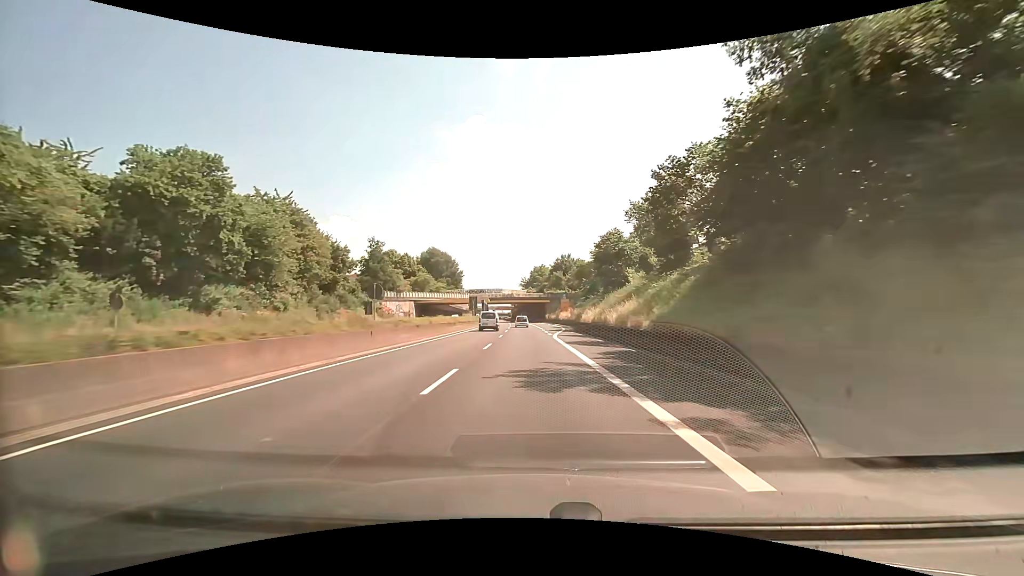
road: trunk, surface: asphalt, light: Day
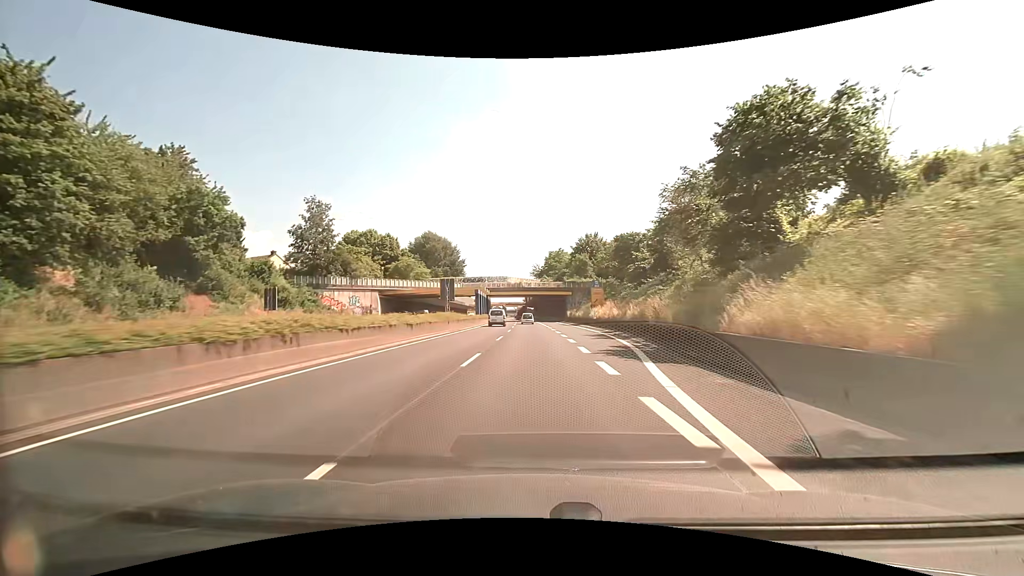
(-0.1, +32.3) m; -1°
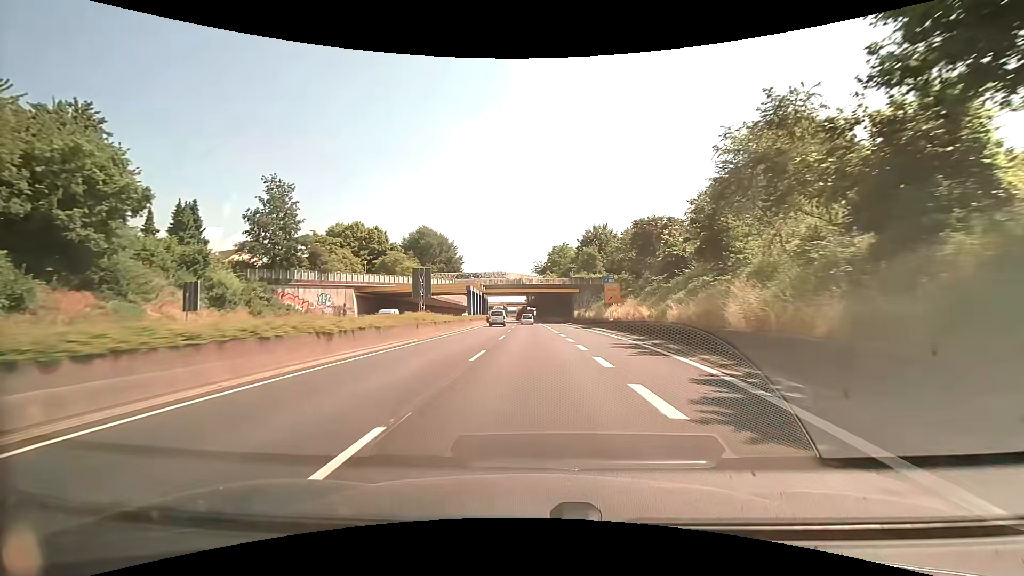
(0.0, +10.8) m; 0°
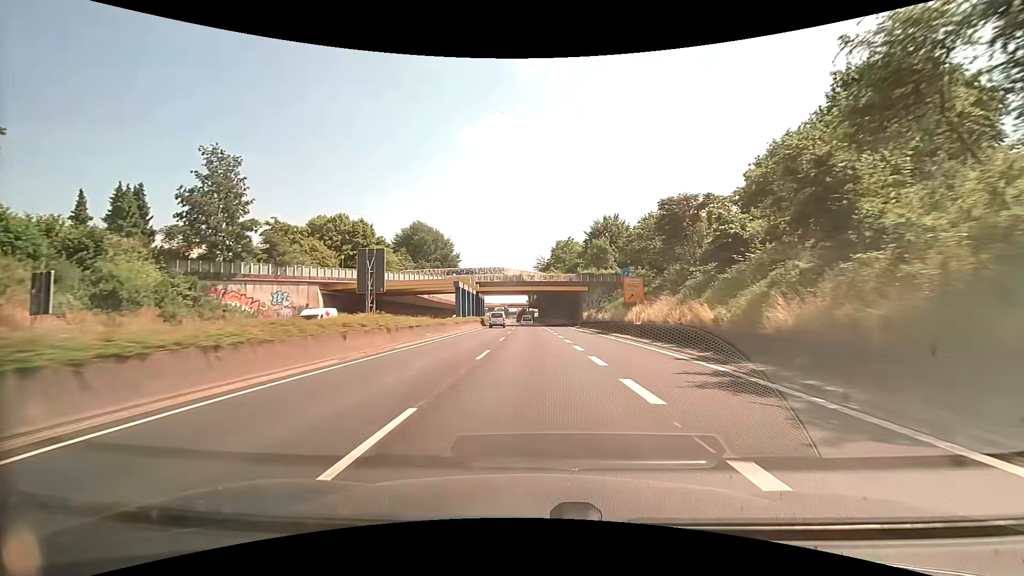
(+0.1, +10.8) m; 0°
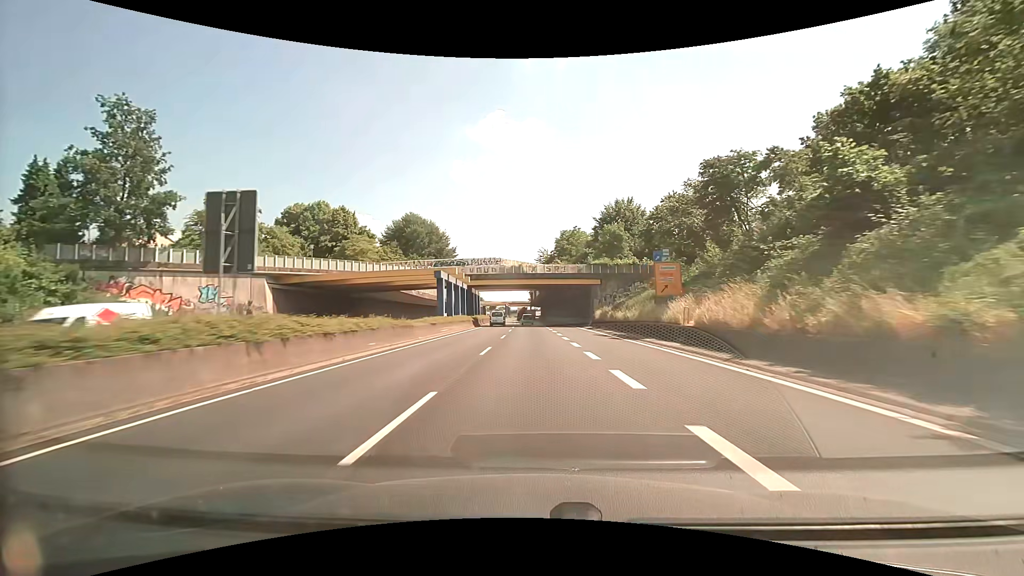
(0.0, +10.8) m; 0°
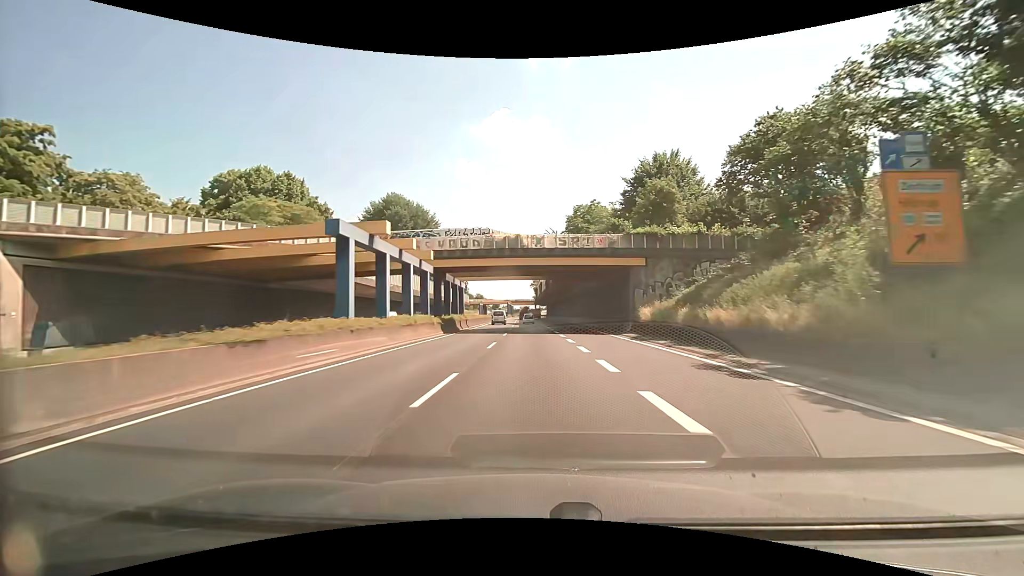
(-0.1, +21.5) m; 0°
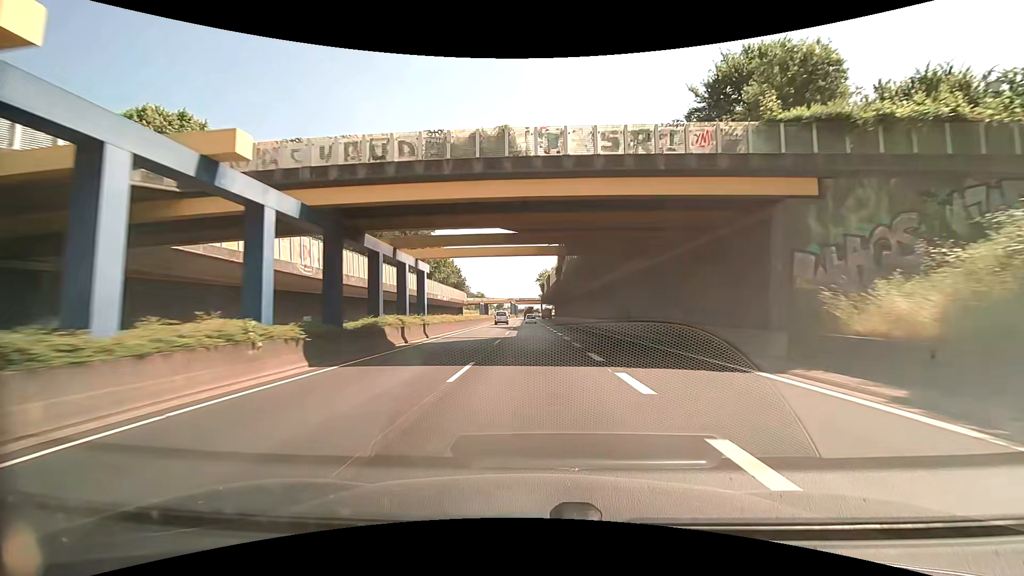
(-0.1, +21.5) m; 0°
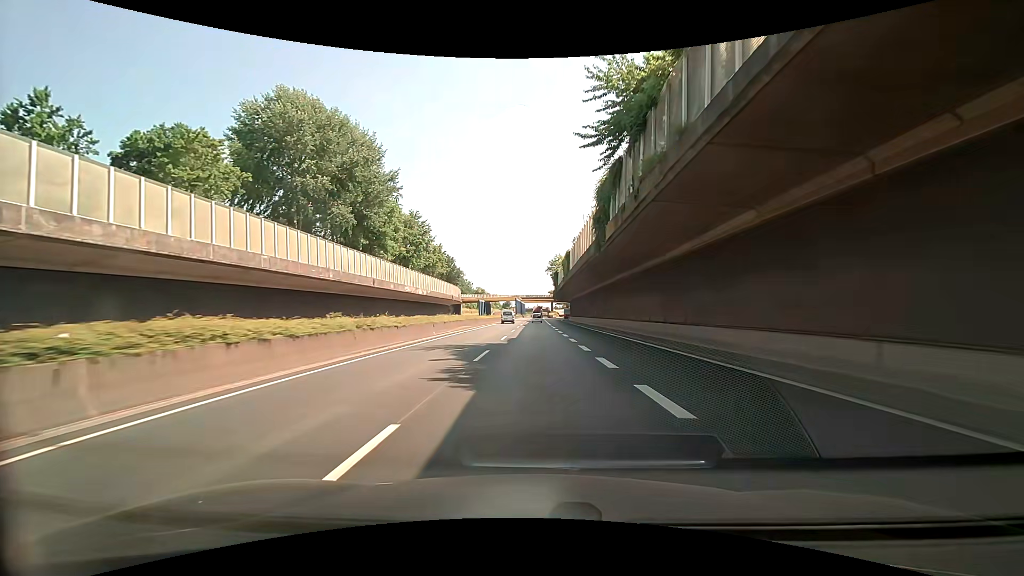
(-0.4, +32.2) m; -1°
(0, +10) (0, +20) (0, +30) (0, +40) (0, +50) (0, +60) (0, +70) (0, +80) (0, +90) (0, +100) m
